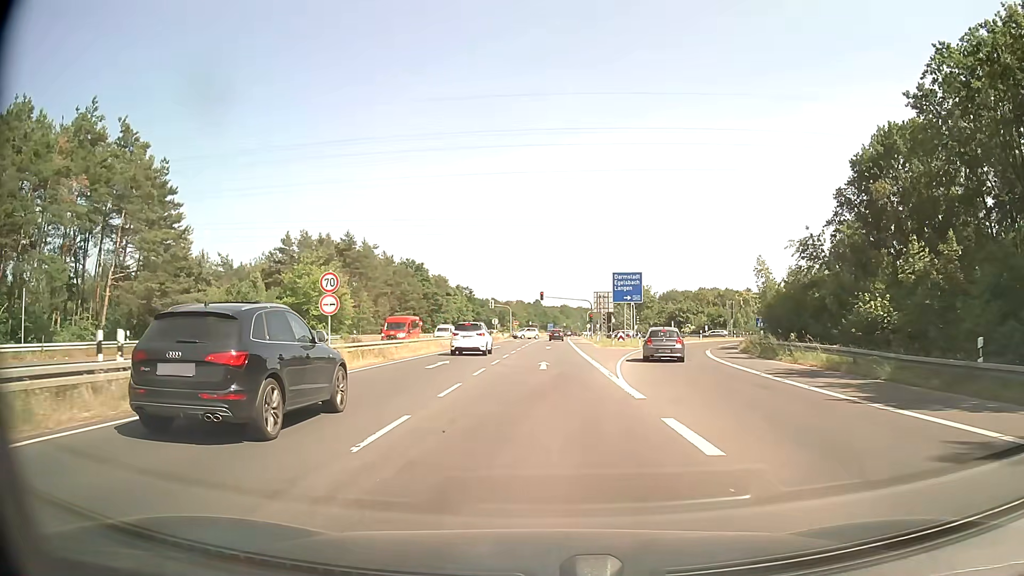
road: secondary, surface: asphalt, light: Day
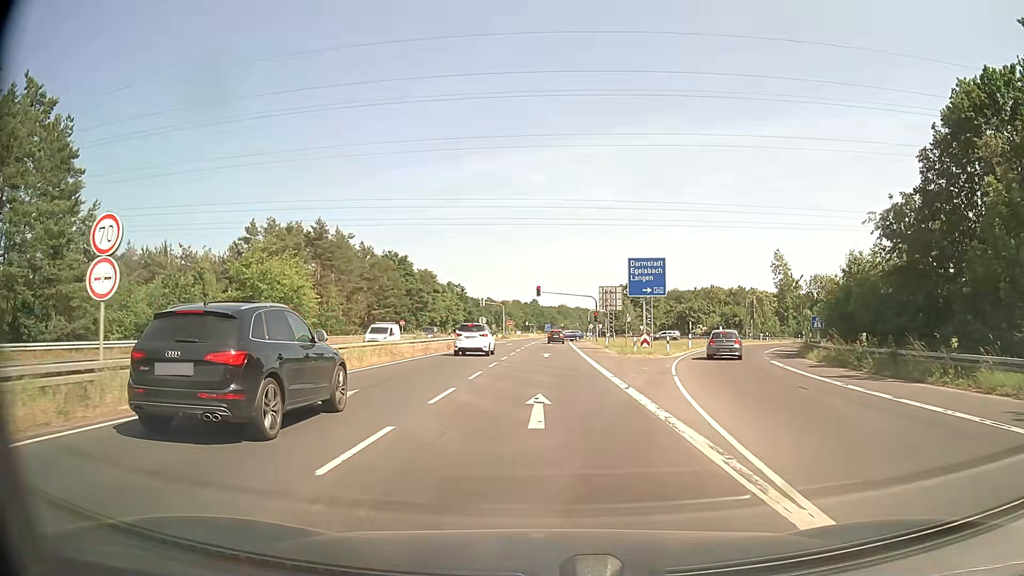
(+0.1, +13.3) m; +1°
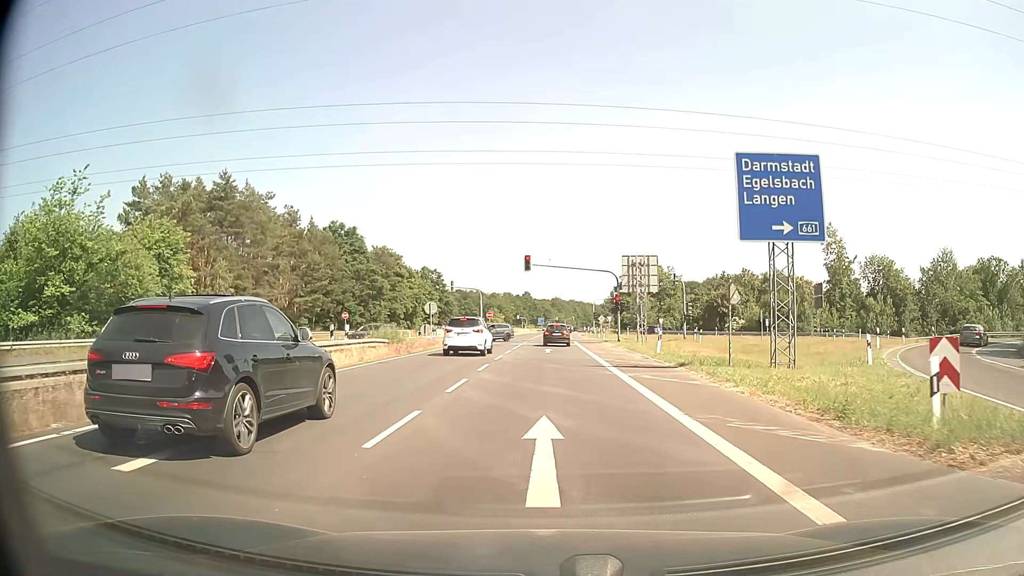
(0.0, +28.5) m; +1°
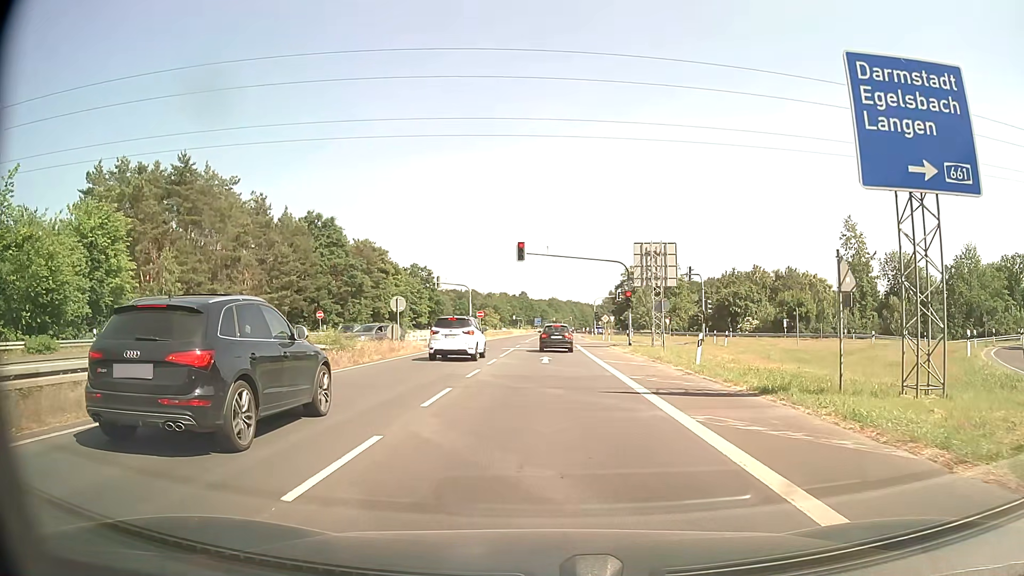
(0.0, +8.2) m; 0°
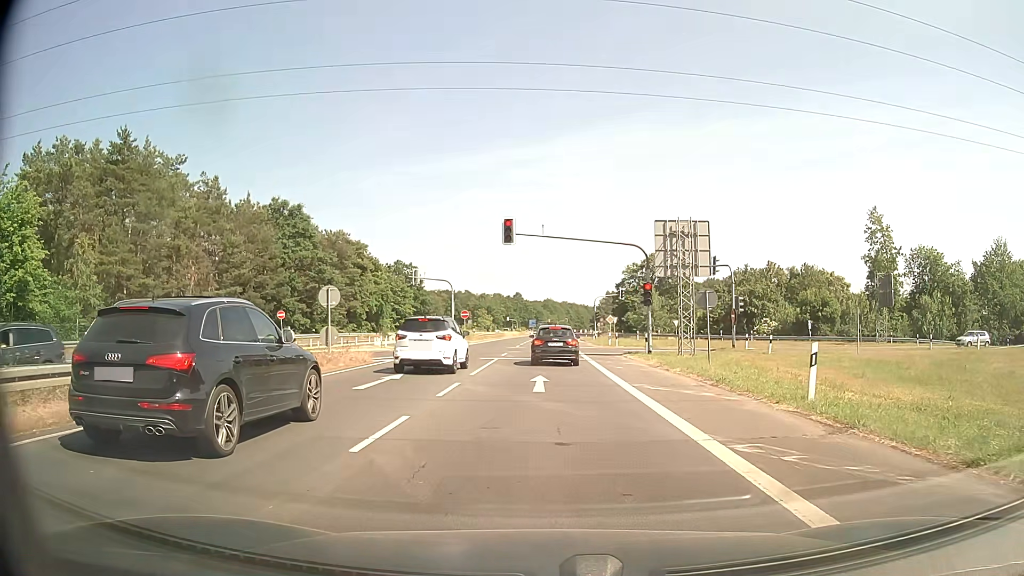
(+0.1, +9.7) m; +1°
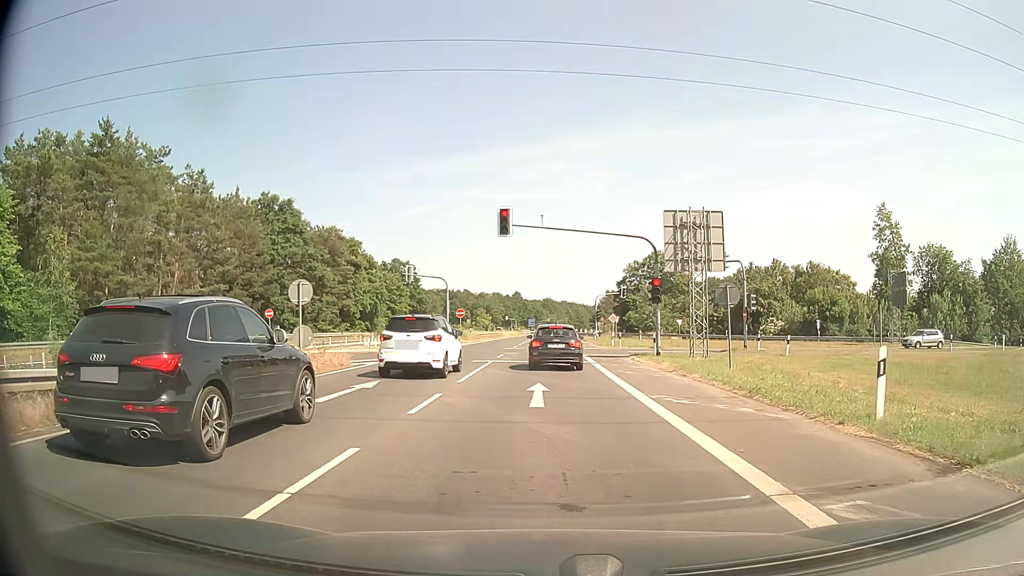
(0.0, +2.7) m; -1°
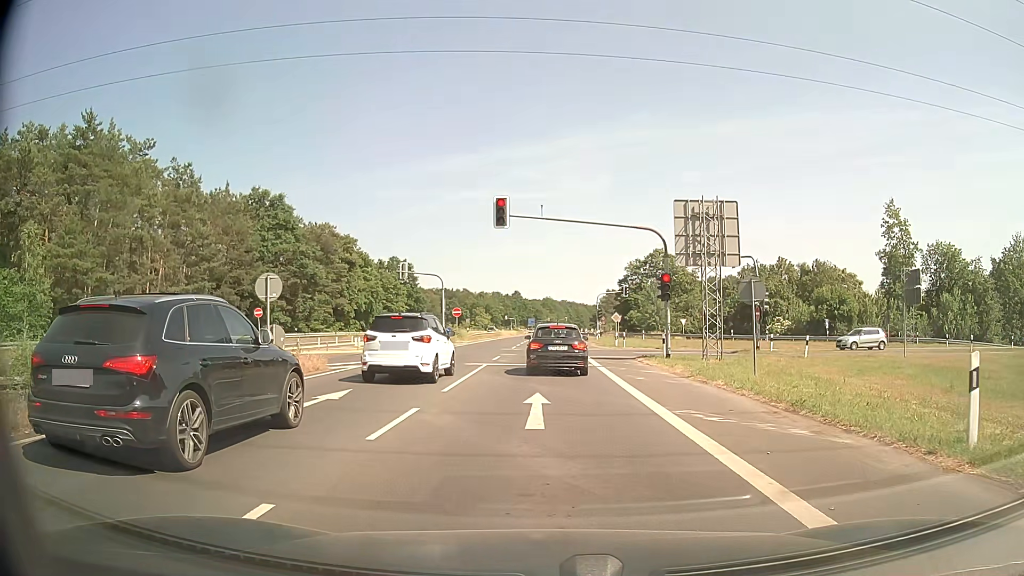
(0.0, +2.4) m; -1°
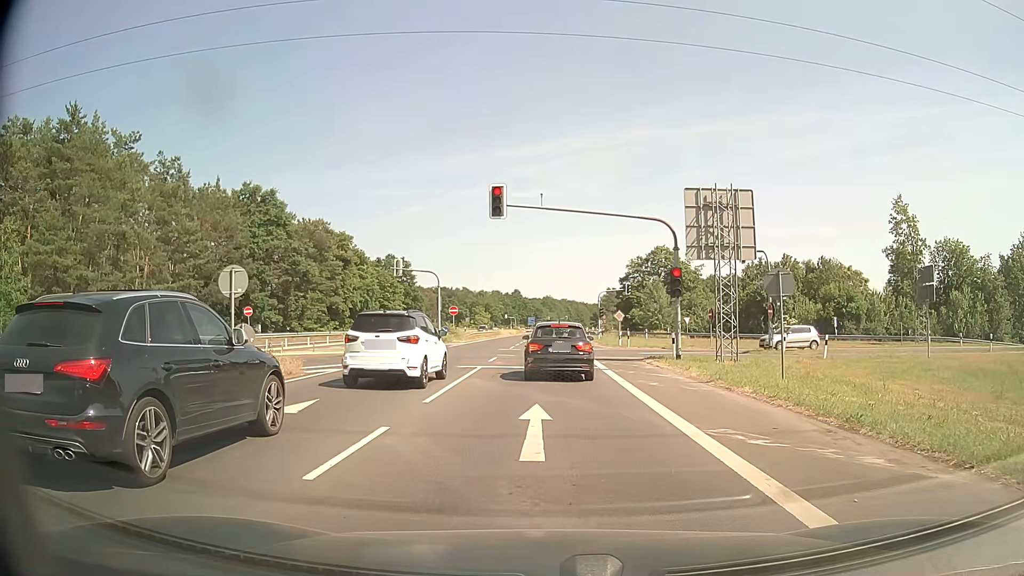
(0.0, +2.1) m; +1°
